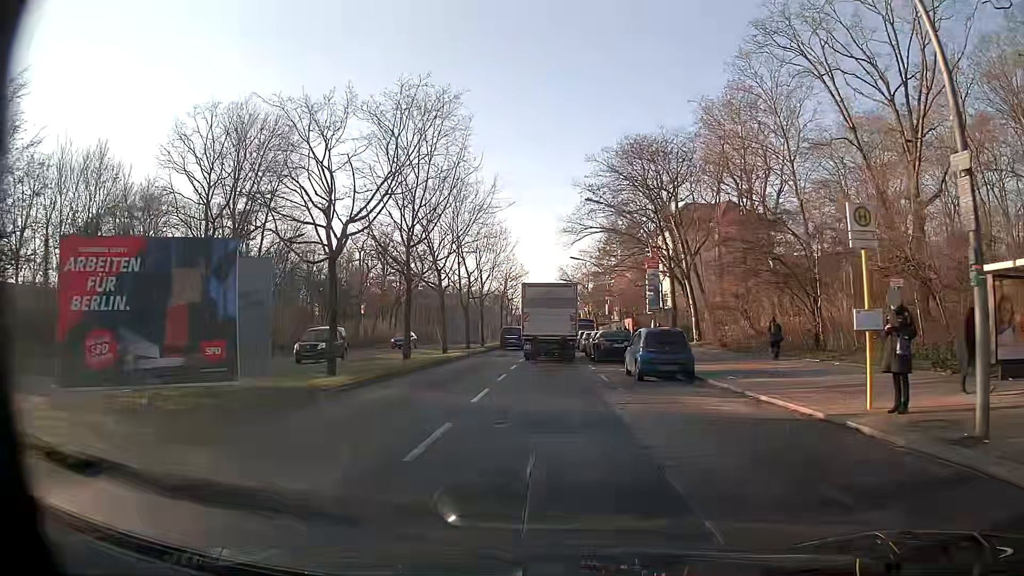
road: secondary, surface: asphalt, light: Day
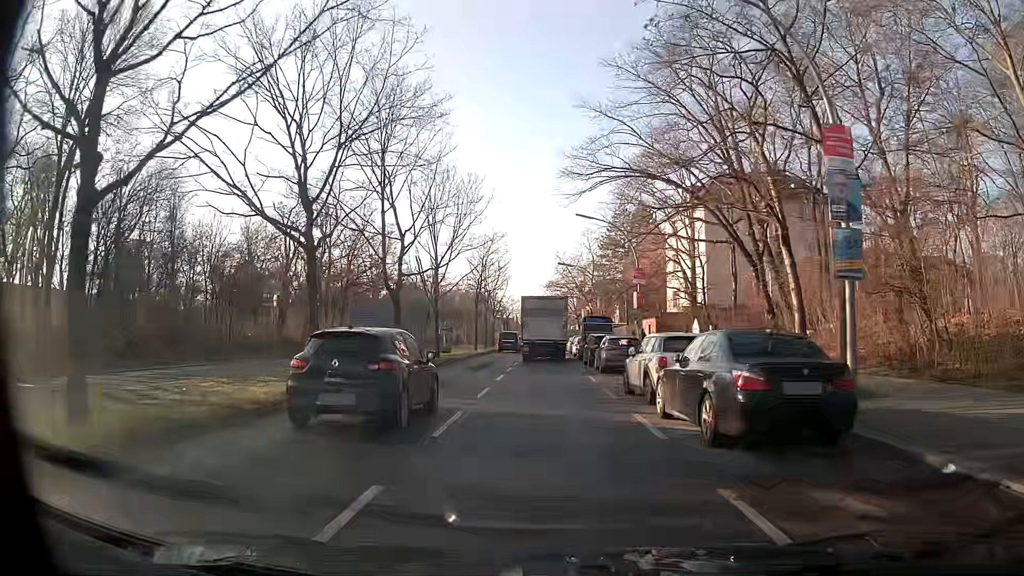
(+0.1, +22.2) m; +1°
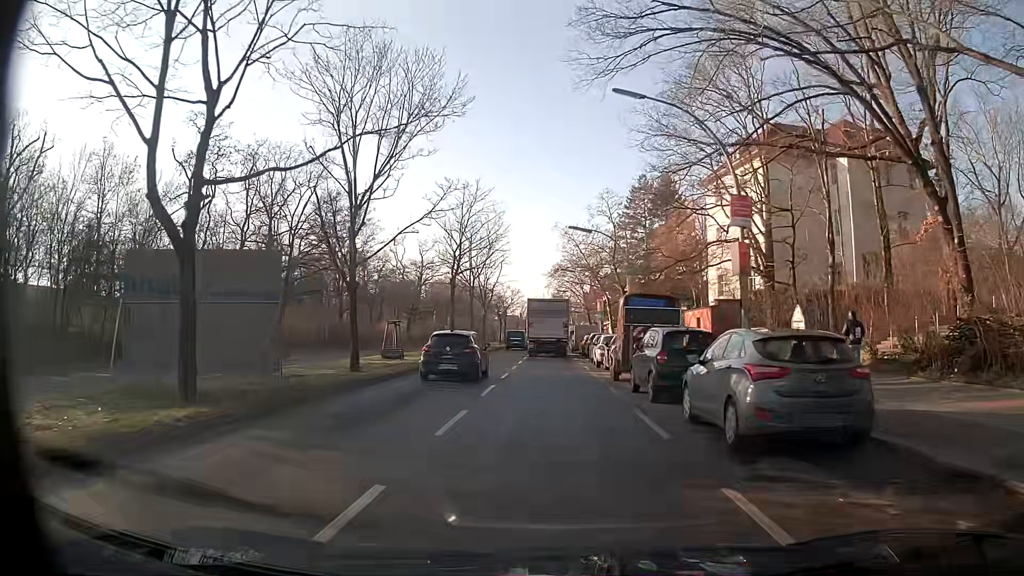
(-0.2, +18.2) m; -1°
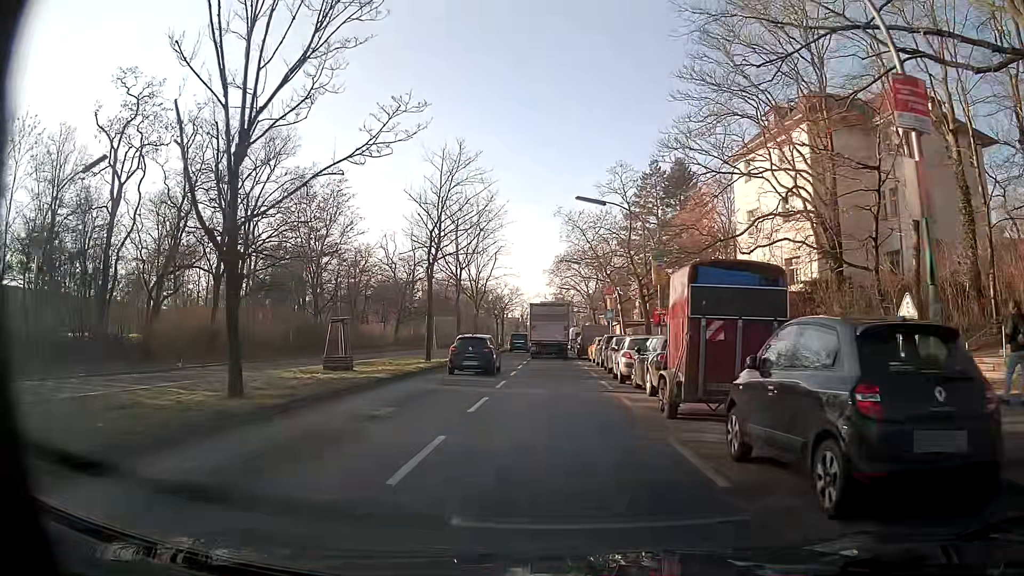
(+0.1, +8.9) m; 0°
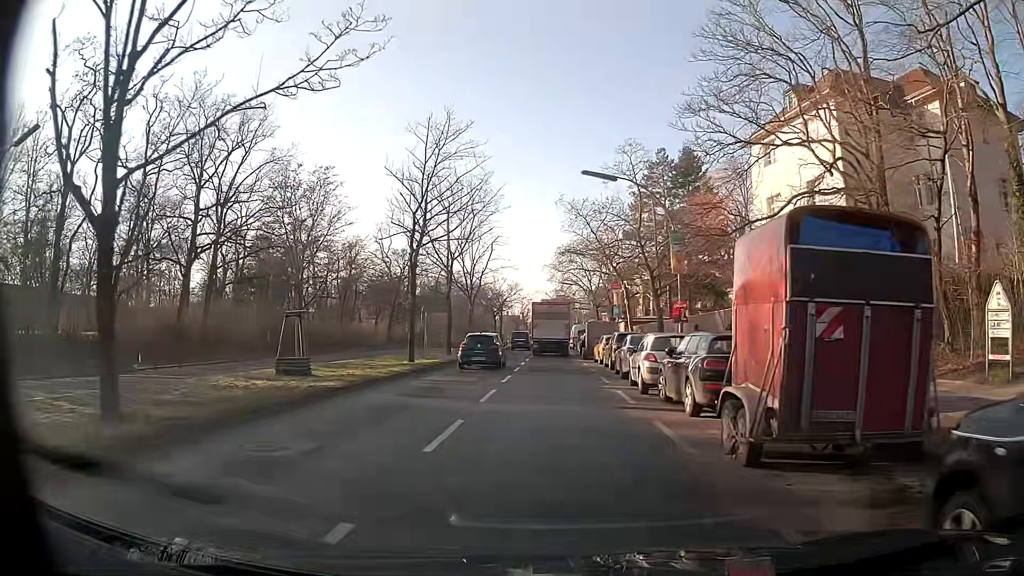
(0.0, +4.5) m; 0°
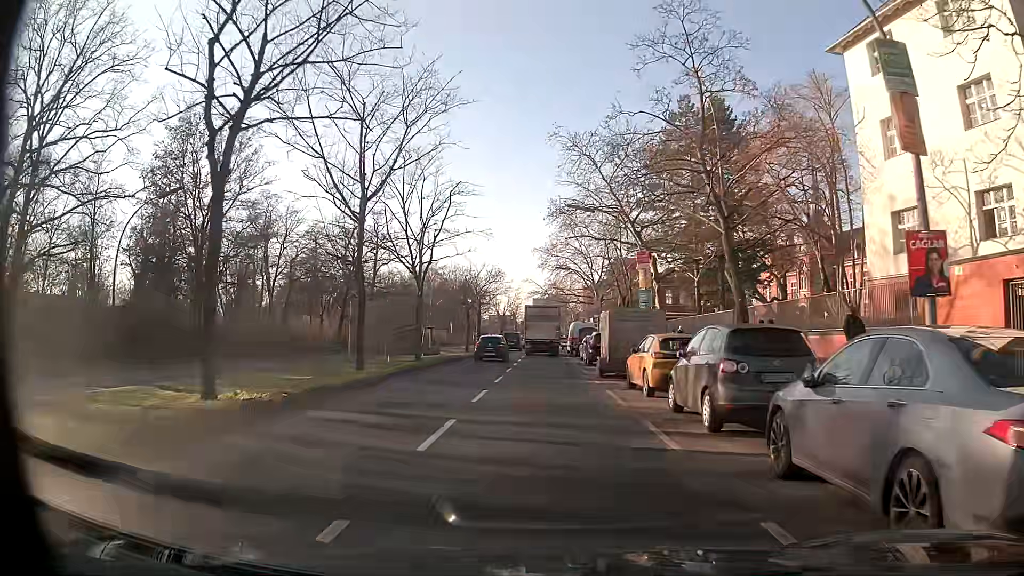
(+0.2, +18.1) m; 0°
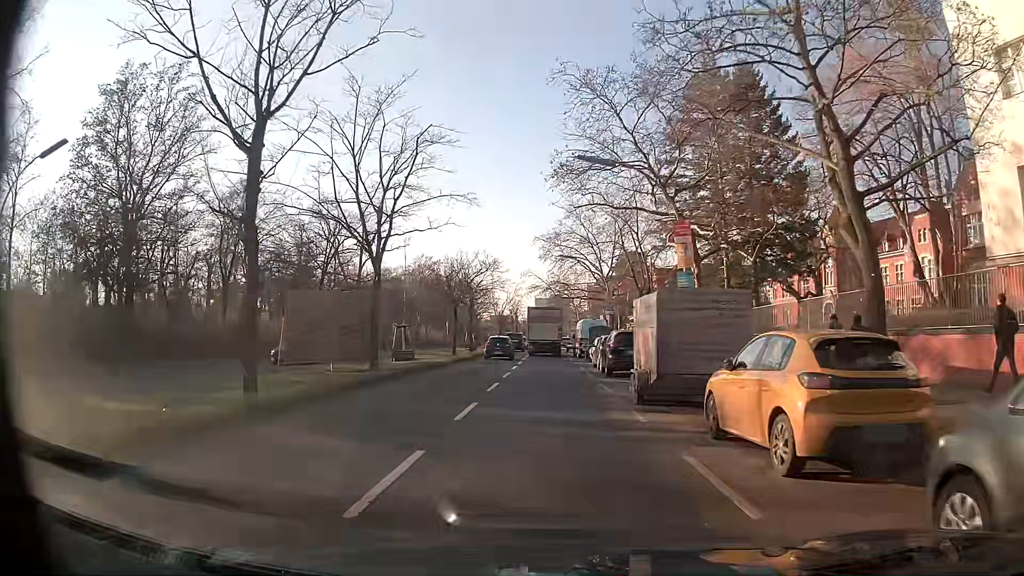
(0.0, +9.0) m; 0°
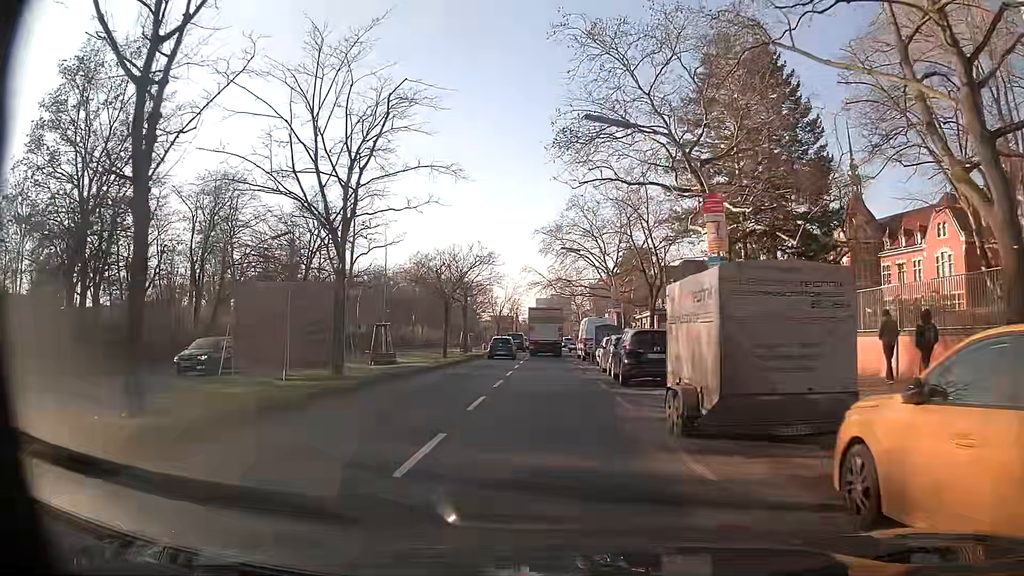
(0.0, +4.5) m; 0°
(0, +10) (0, +20) (0, +30) (0, +40) (-1, +50) (-1, +60) (-1, +70) (-1, +80) (-1, +90) (-1, +100) m
